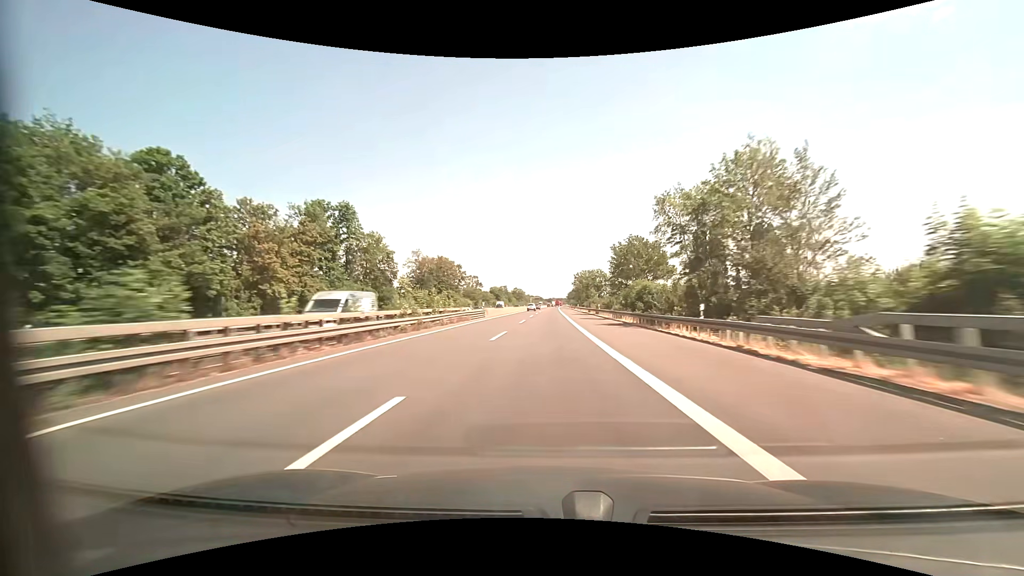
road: motorway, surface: asphalt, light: Day
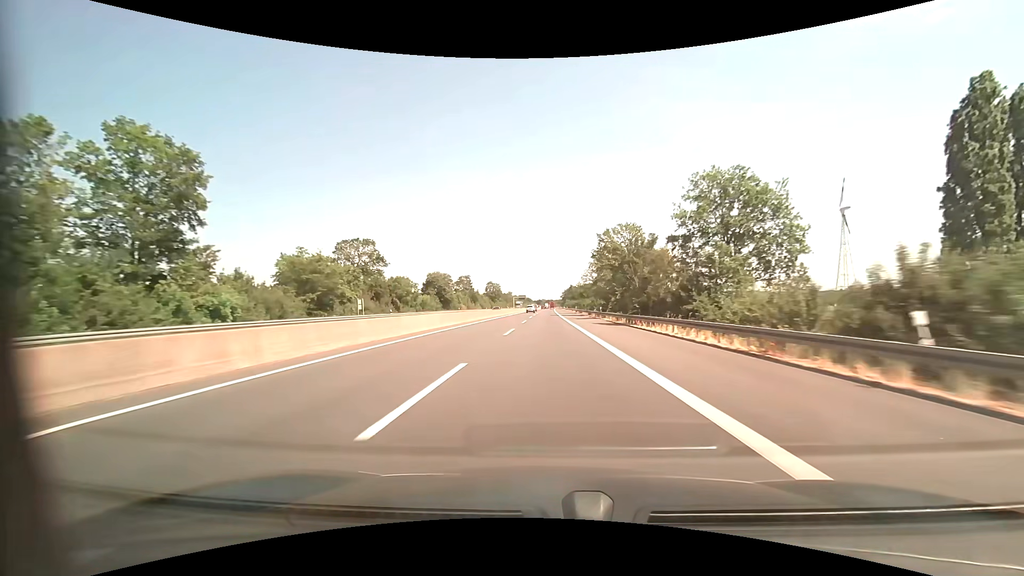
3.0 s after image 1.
(+0.6, +103.8) m; +1°
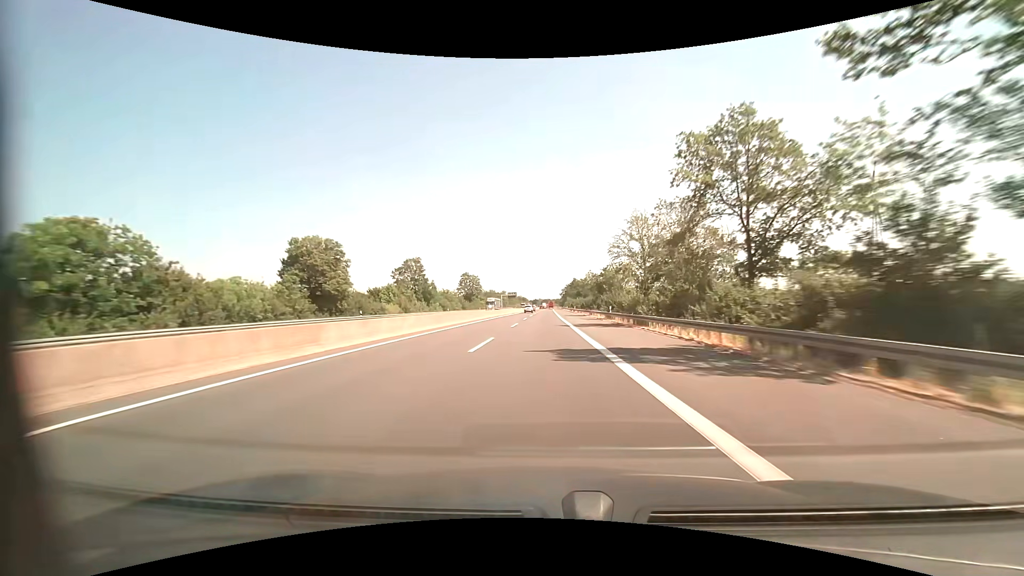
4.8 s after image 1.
(+0.3, +62.4) m; 0°
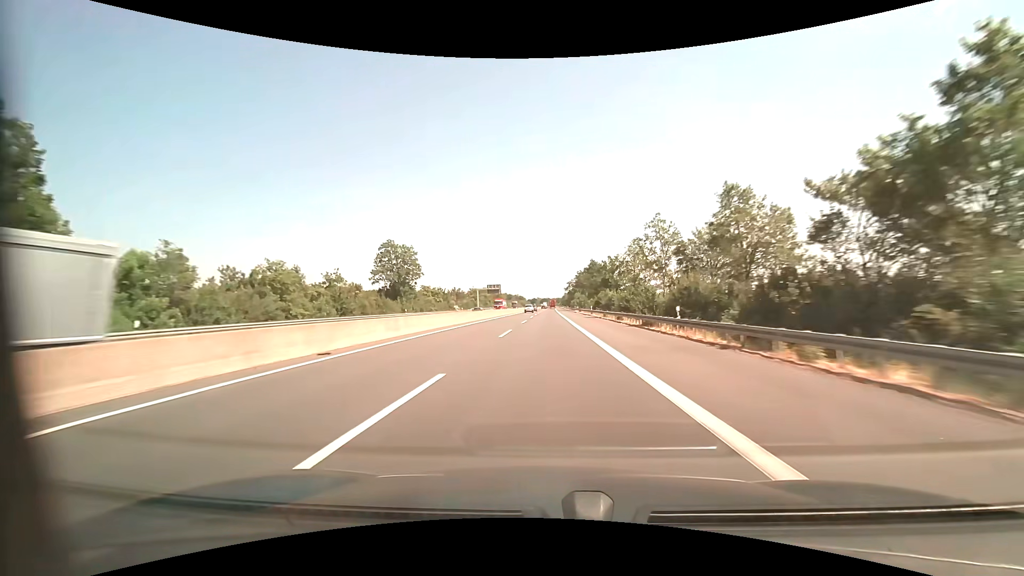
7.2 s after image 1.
(+0.1, +83.2) m; 0°
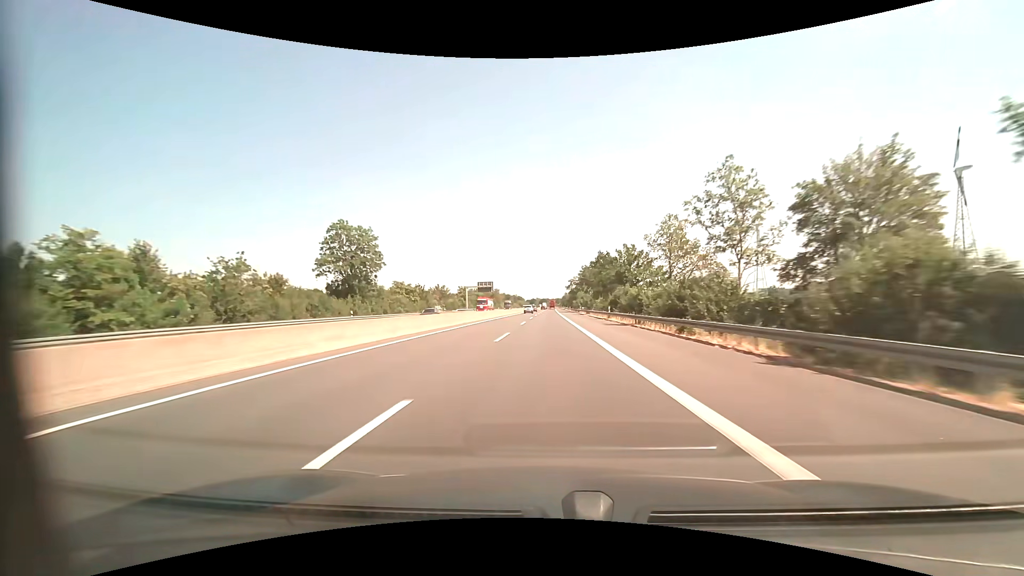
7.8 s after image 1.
(0.0, +20.8) m; 0°
(0, +10) (0, +20) (0, +30) (0, +40) (0, +50) (0, +60) (0, +70) (0, +80) (0, +90) (0, +100) m
